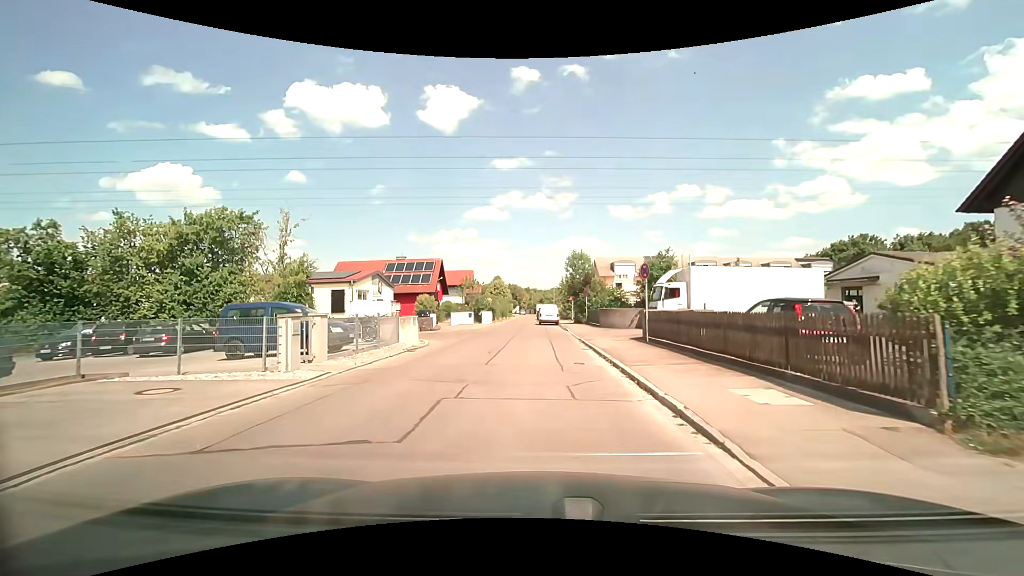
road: residential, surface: asphalt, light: Day
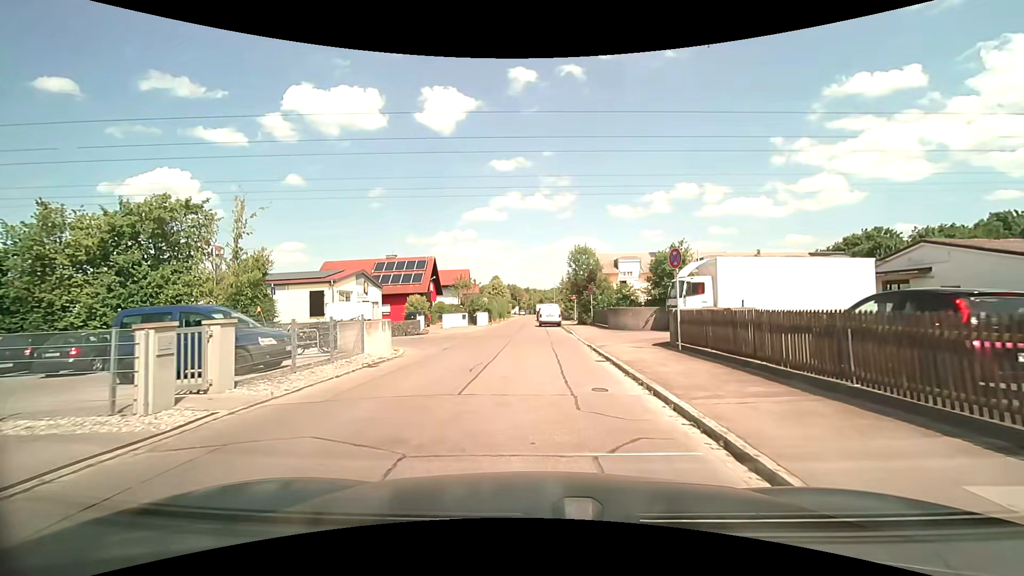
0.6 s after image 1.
(0.0, +4.2) m; +1°
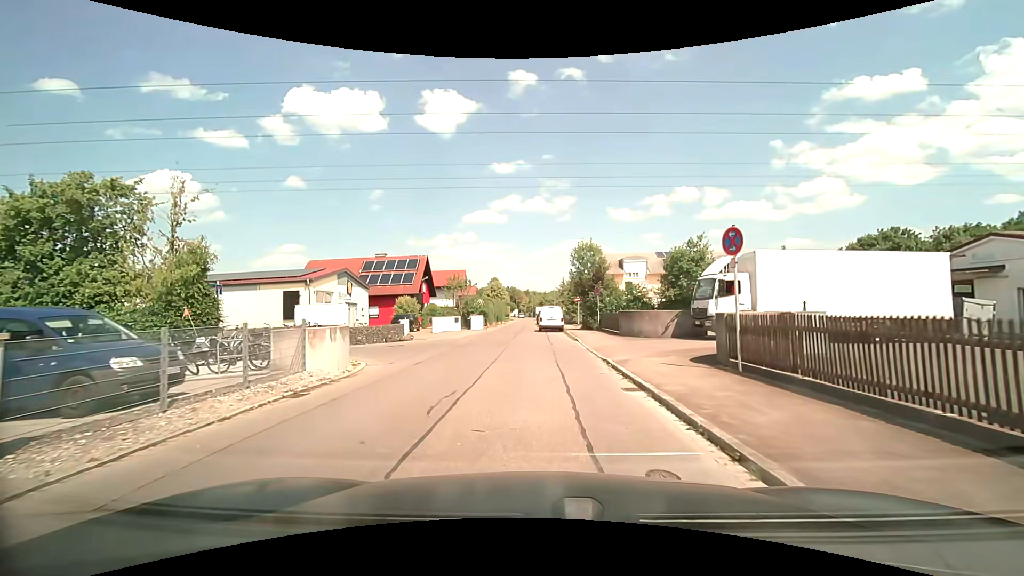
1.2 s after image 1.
(0.0, +4.2) m; -1°
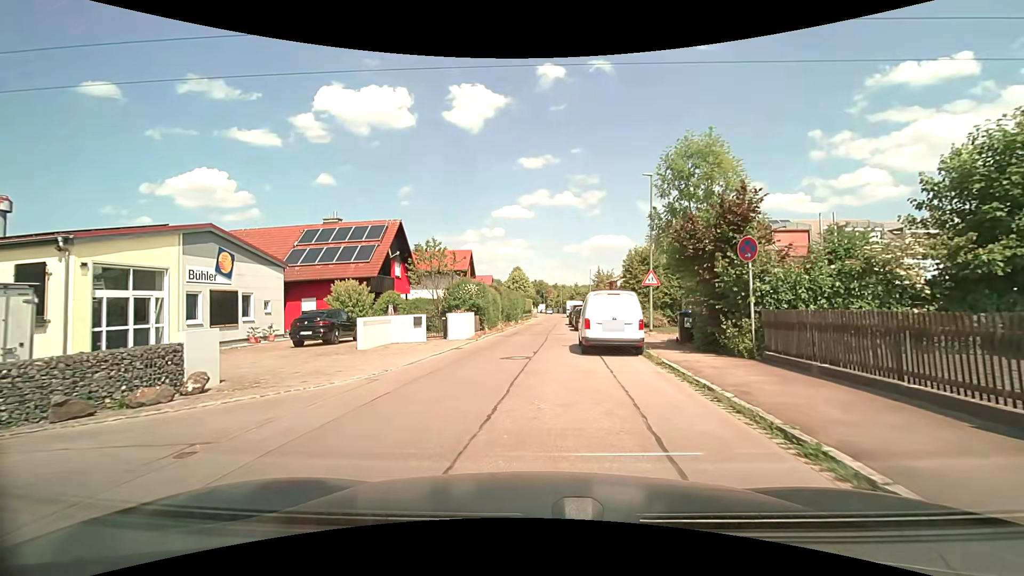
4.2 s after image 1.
(-0.1, +21.0) m; -3°
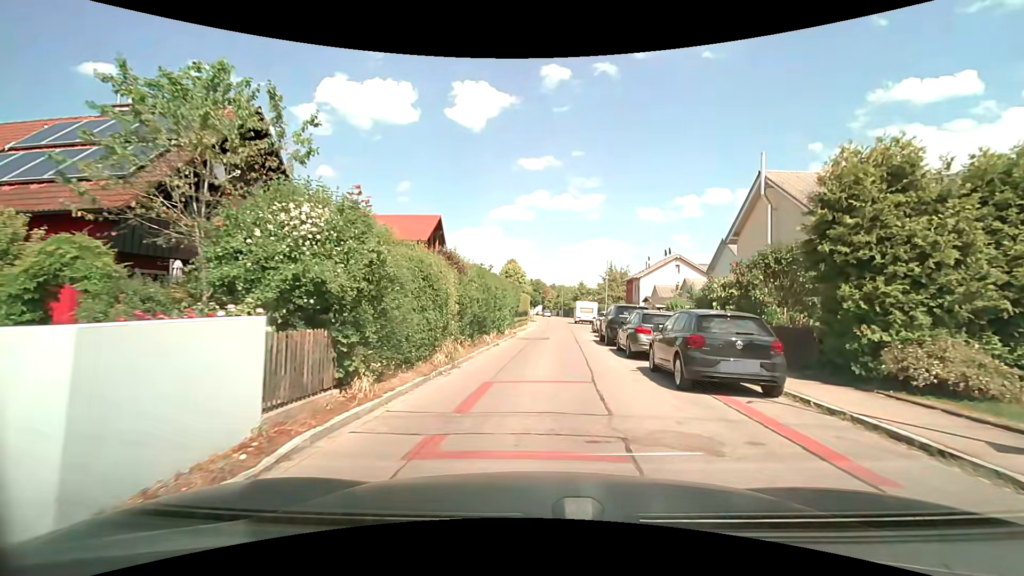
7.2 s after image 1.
(-0.4, +20.6) m; +1°
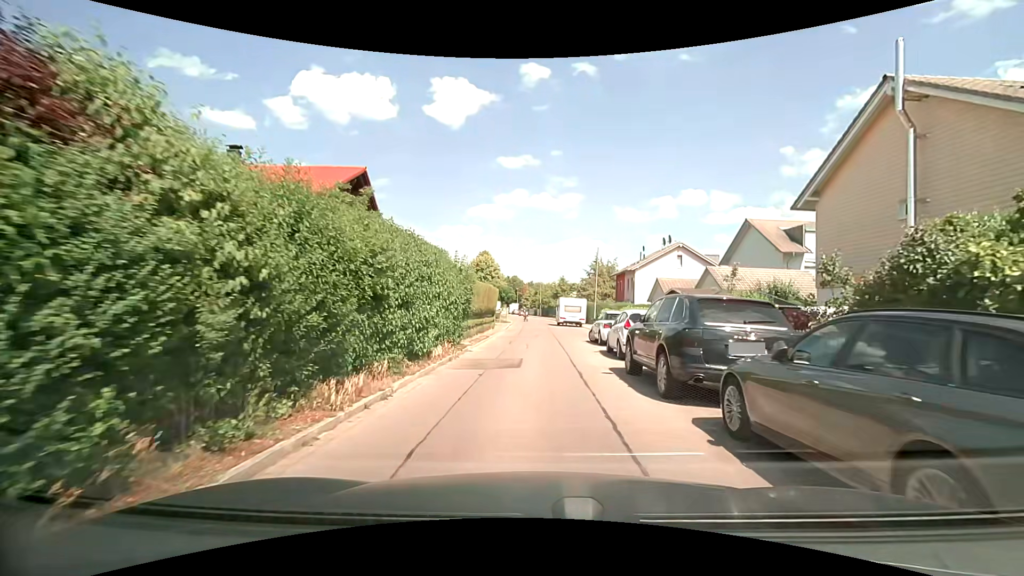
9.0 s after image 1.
(+0.3, +12.2) m; +2°
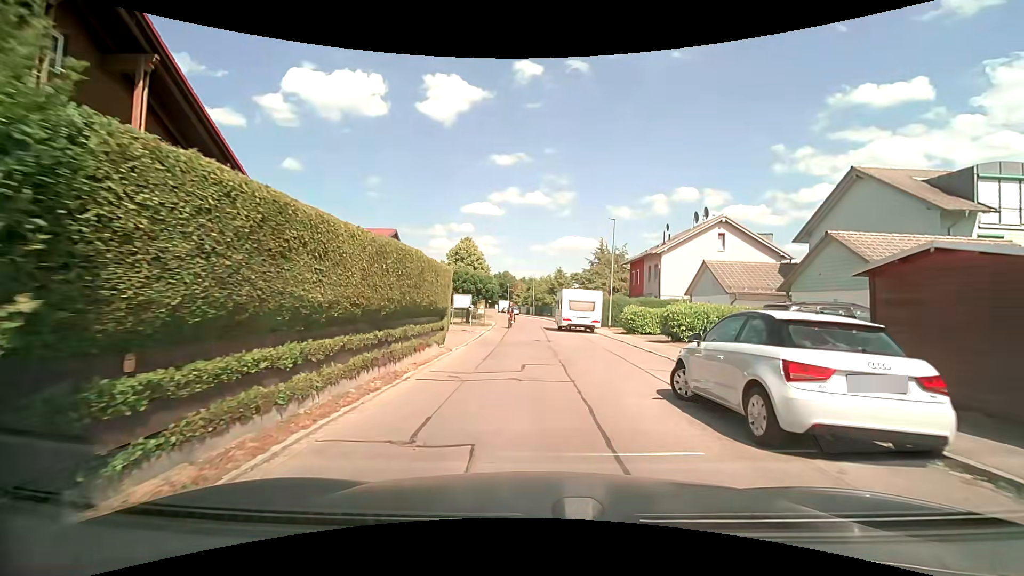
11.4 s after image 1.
(+0.2, +14.8) m; +2°
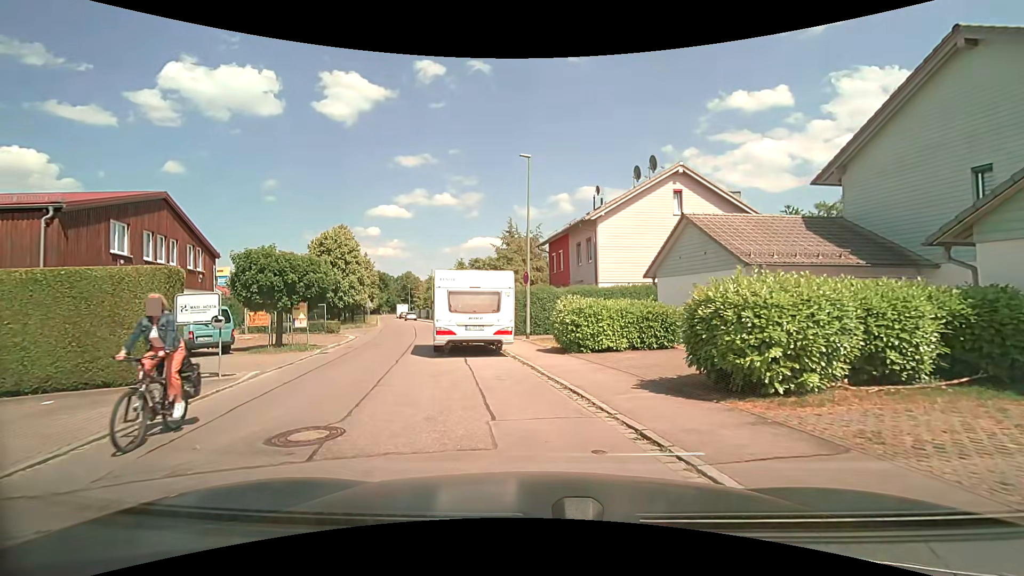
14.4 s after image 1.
(+1.4, +14.7) m; +9°
